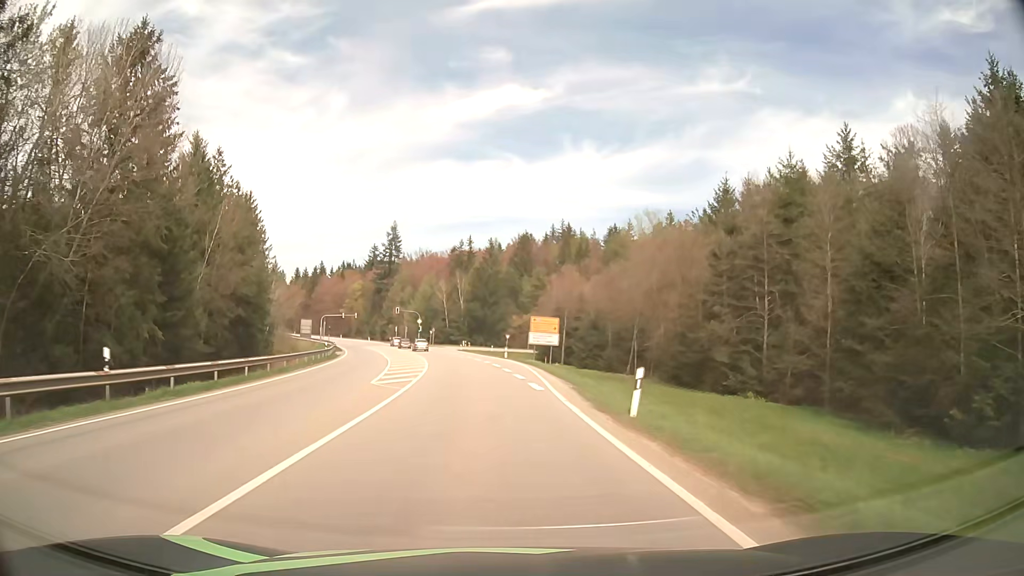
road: secondary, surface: asphalt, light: Day
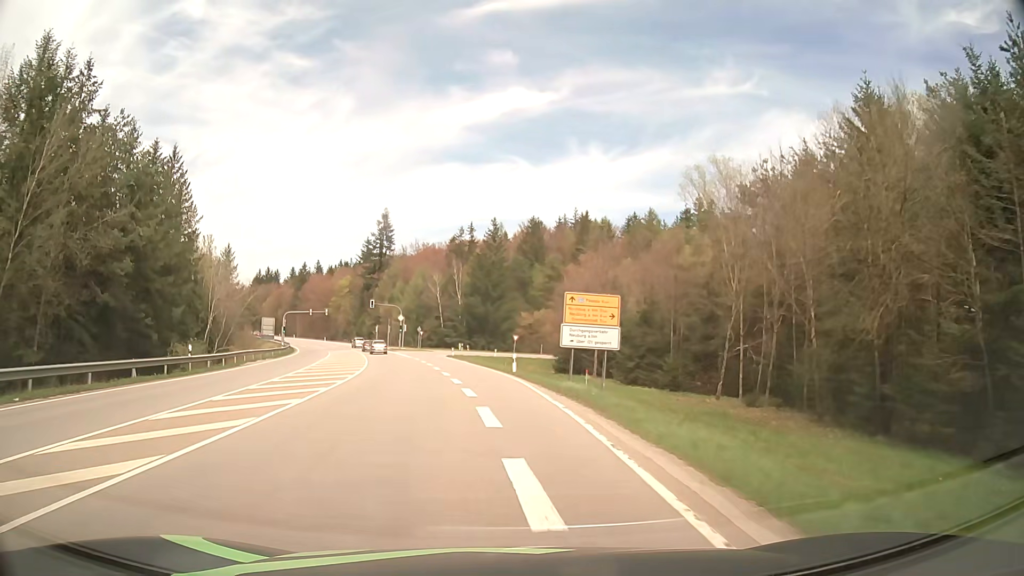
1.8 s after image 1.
(-0.1, +27.1) m; -1°
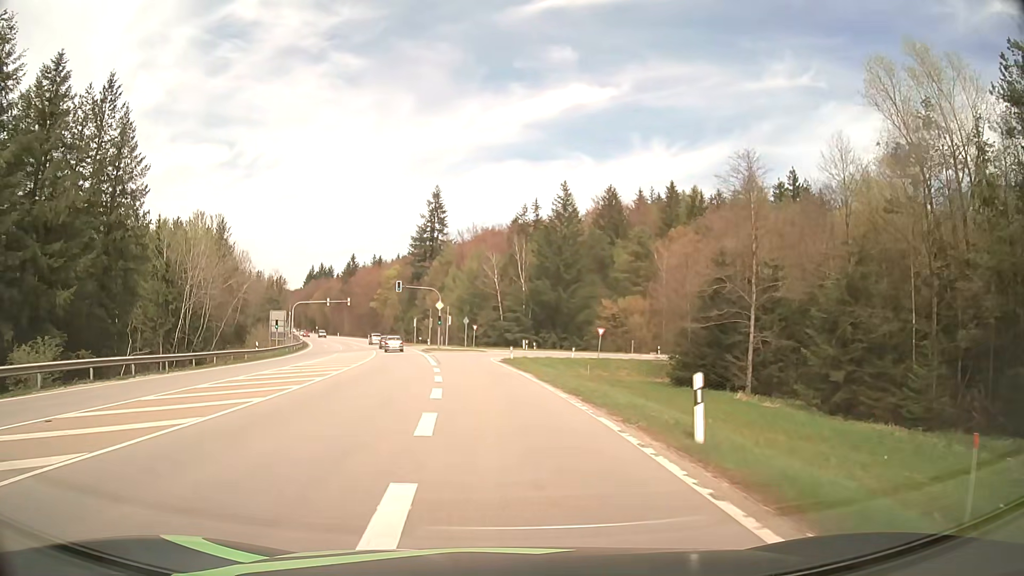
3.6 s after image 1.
(-1.0, +25.8) m; -5°
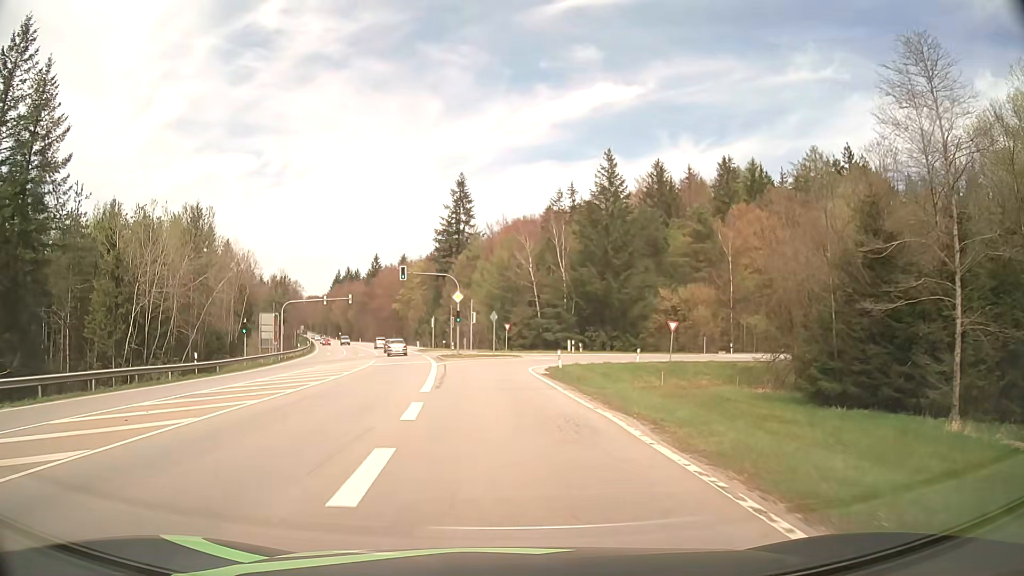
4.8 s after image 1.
(-0.4, +16.0) m; -3°
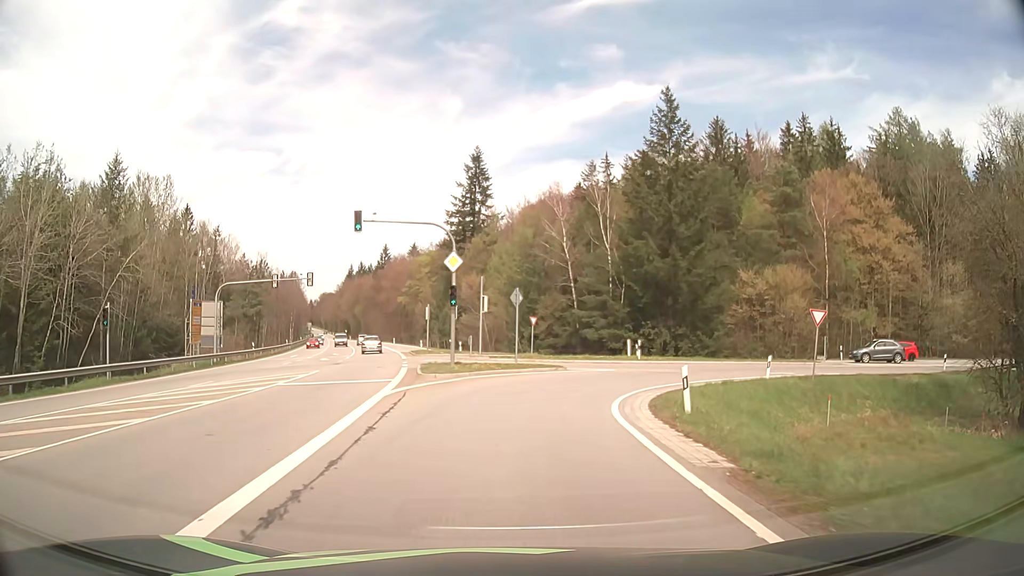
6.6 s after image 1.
(-0.5, +20.7) m; -2°
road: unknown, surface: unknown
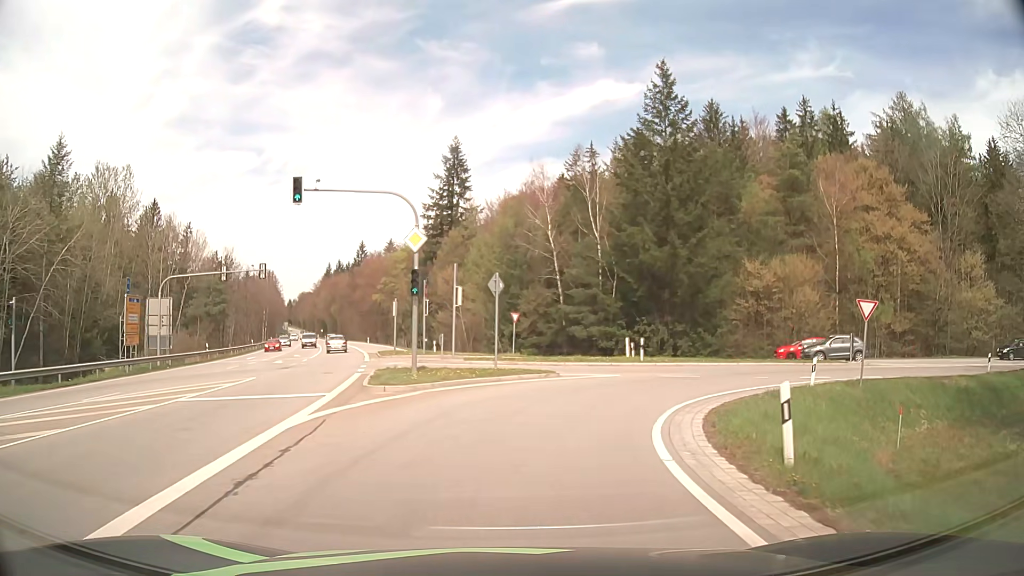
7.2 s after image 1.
(+0.1, +5.8) m; +2°
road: secondary_link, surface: asphalt
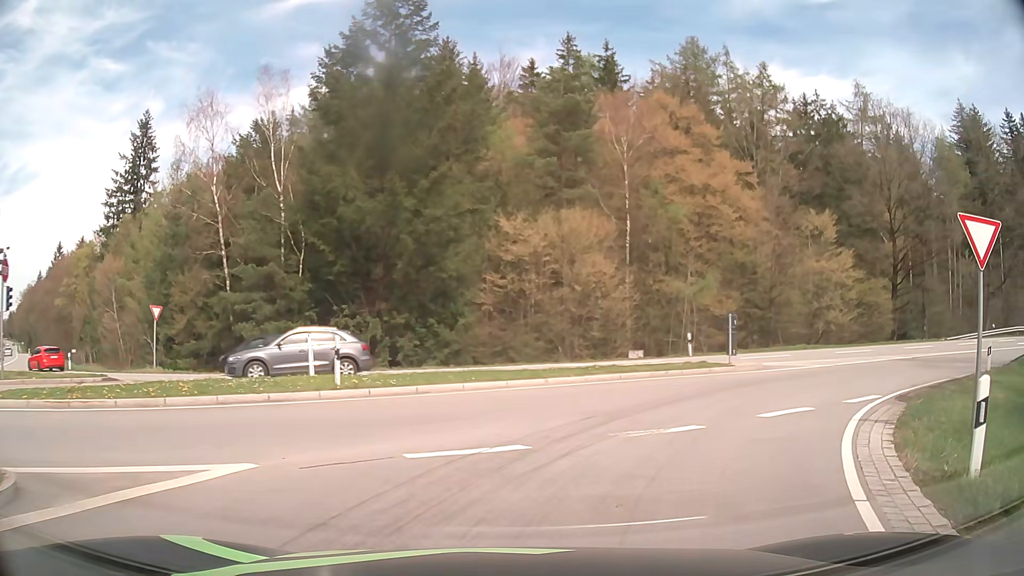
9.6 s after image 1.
(+2.5, +16.7) m; +24°
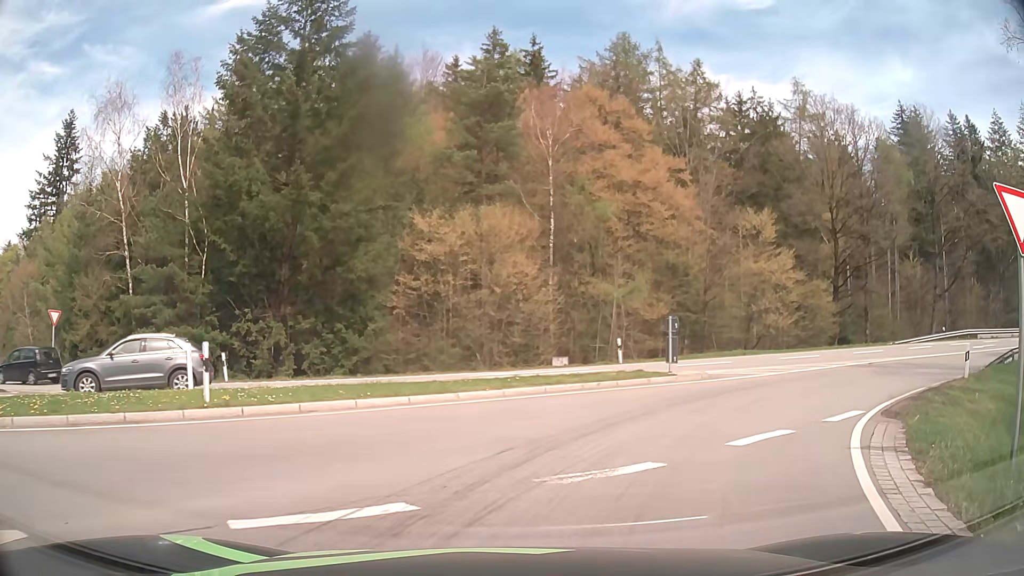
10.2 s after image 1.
(+0.1, +2.5) m; +6°
